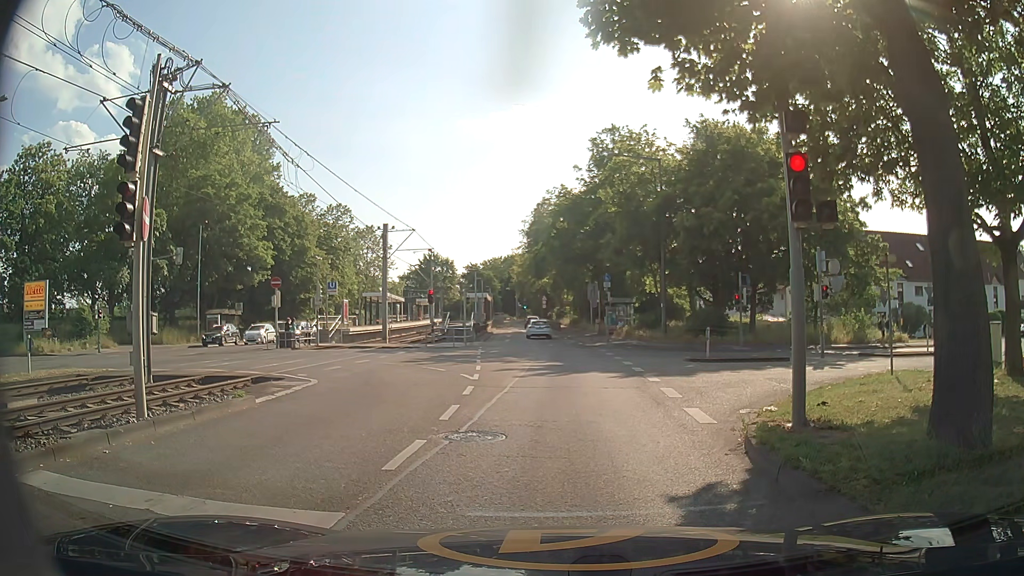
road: secondary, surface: asphalt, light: Day
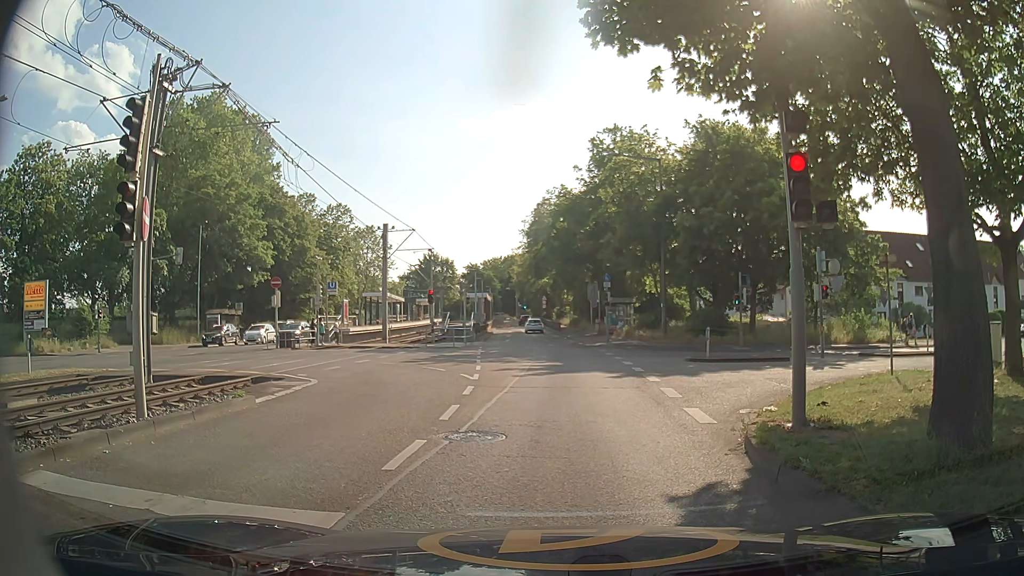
(0.0, 0.0) m; 0°
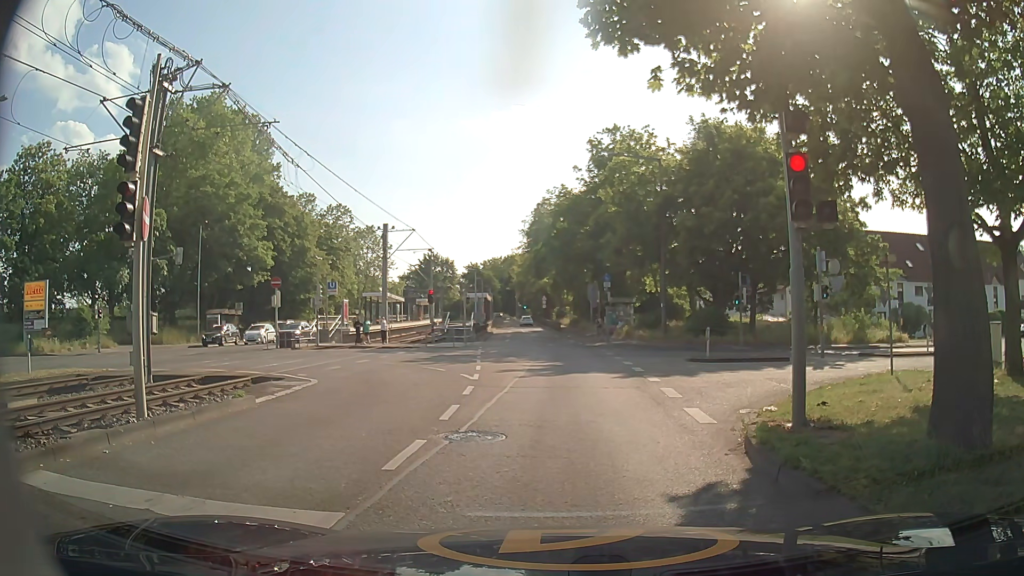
(0.0, 0.0) m; 0°
